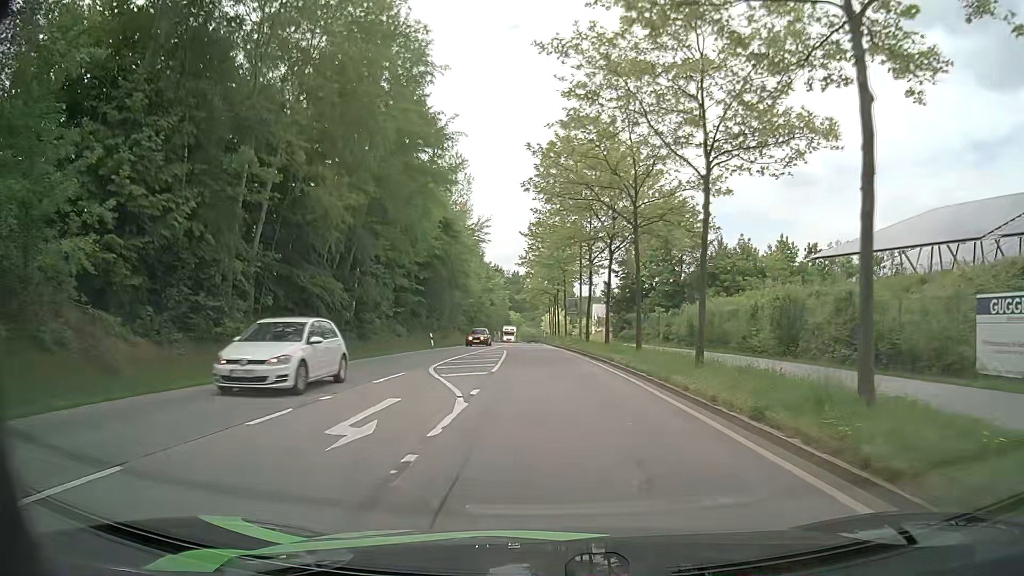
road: secondary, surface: asphalt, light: Day
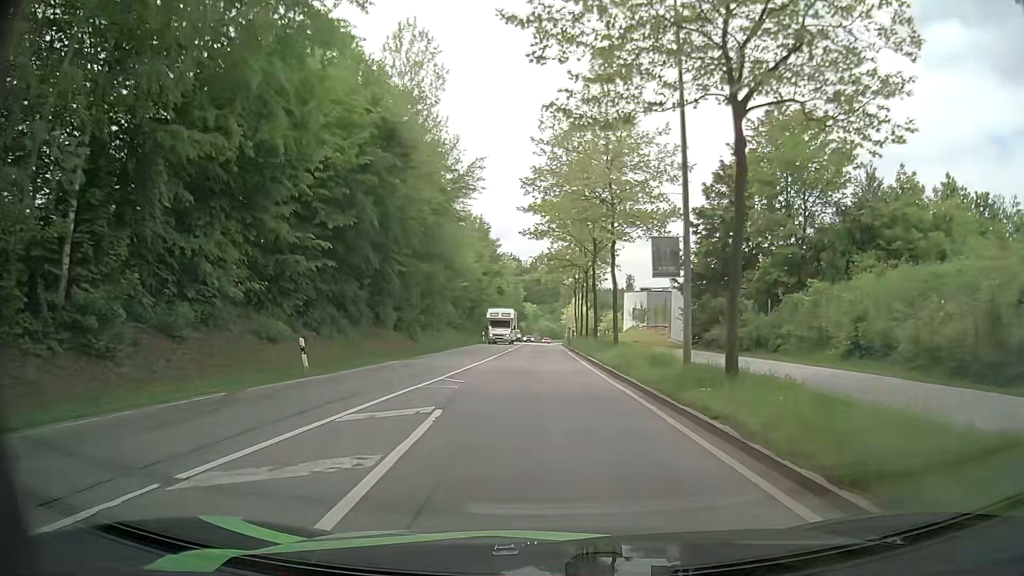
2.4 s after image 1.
(-0.3, +28.1) m; -2°
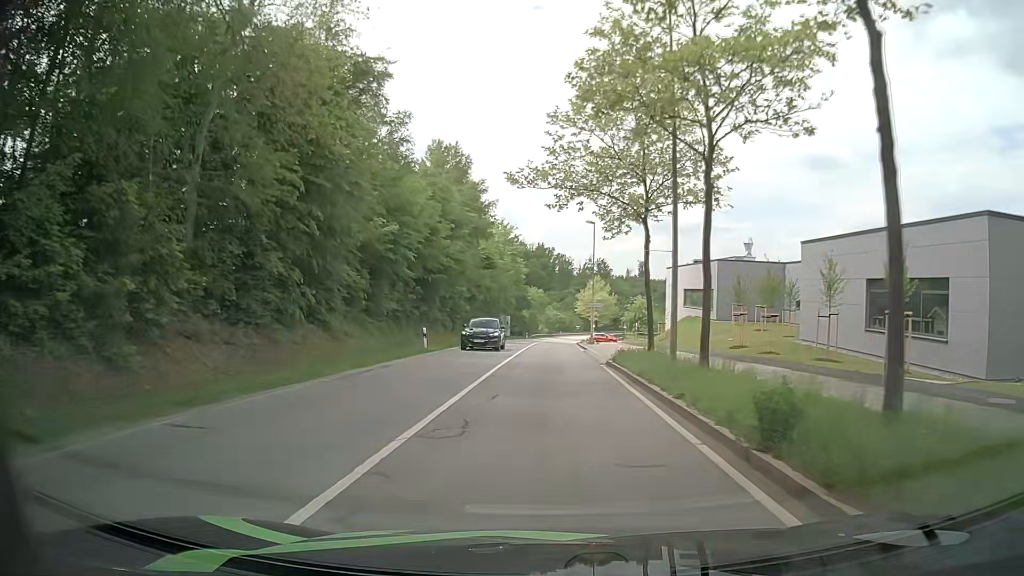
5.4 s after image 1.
(-0.5, +37.7) m; -1°
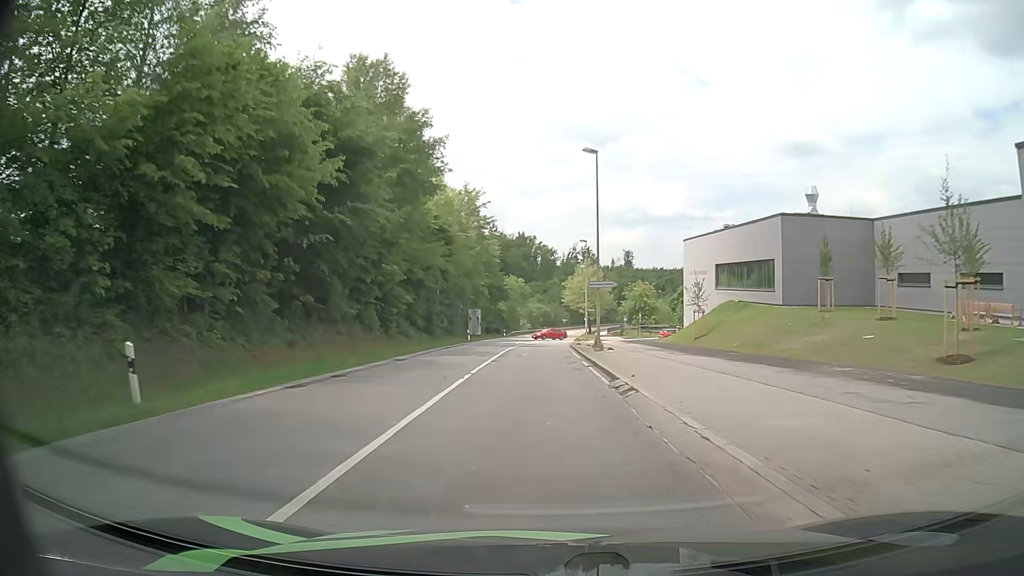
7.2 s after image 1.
(+0.4, +22.4) m; +1°
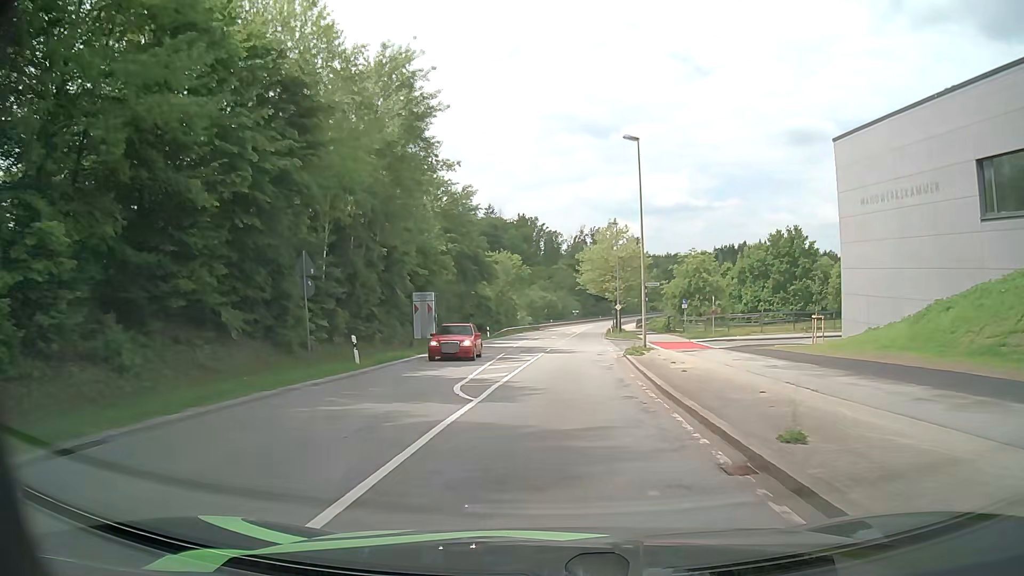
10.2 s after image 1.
(-0.1, +37.1) m; 0°
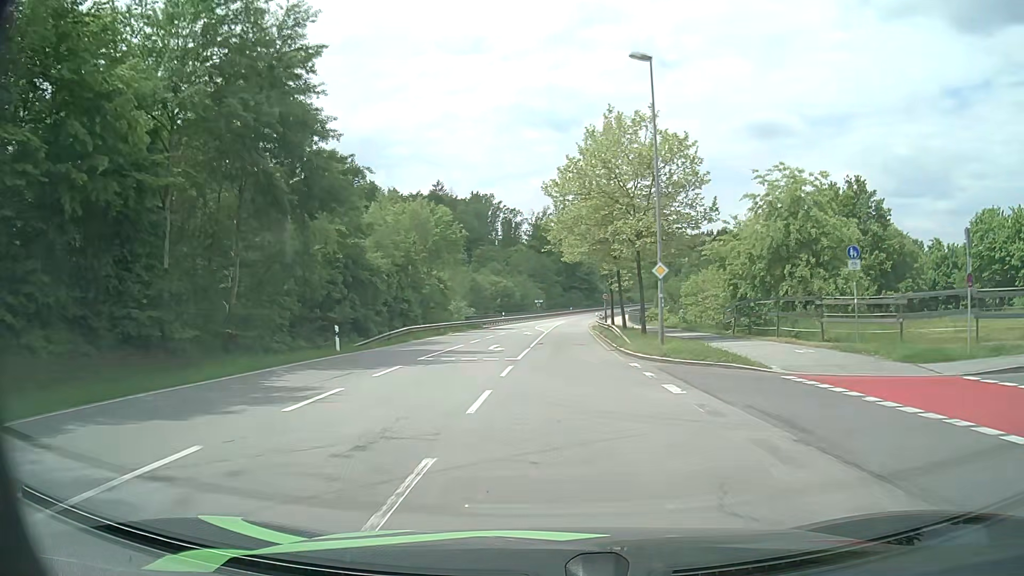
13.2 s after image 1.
(+1.0, +37.6) m; +3°
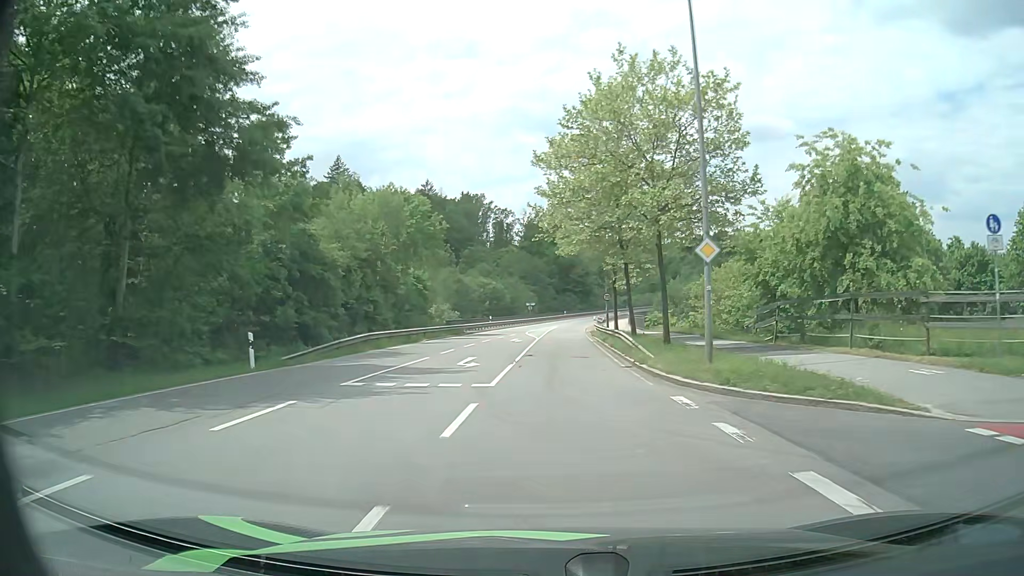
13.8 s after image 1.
(0.0, +7.7) m; 0°
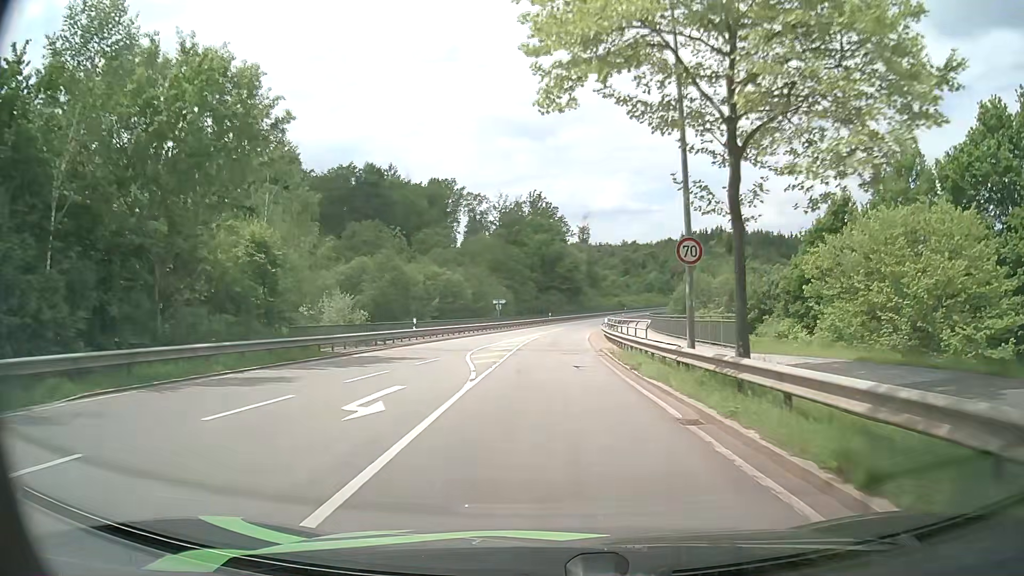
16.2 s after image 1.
(+0.5, +30.9) m; +2°
(0, +10) (0, +20) (0, +30) (0, +40) (+1, +50) (+2, +60) (+3, +70) (+4, +80) (+6, +90) (+9, +99) m
